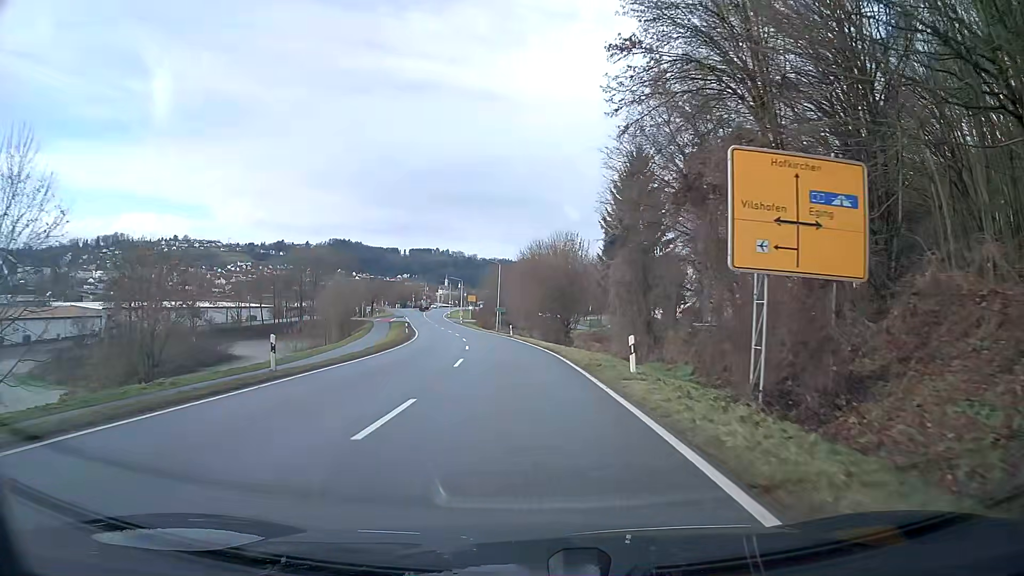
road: secondary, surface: asphalt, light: Day
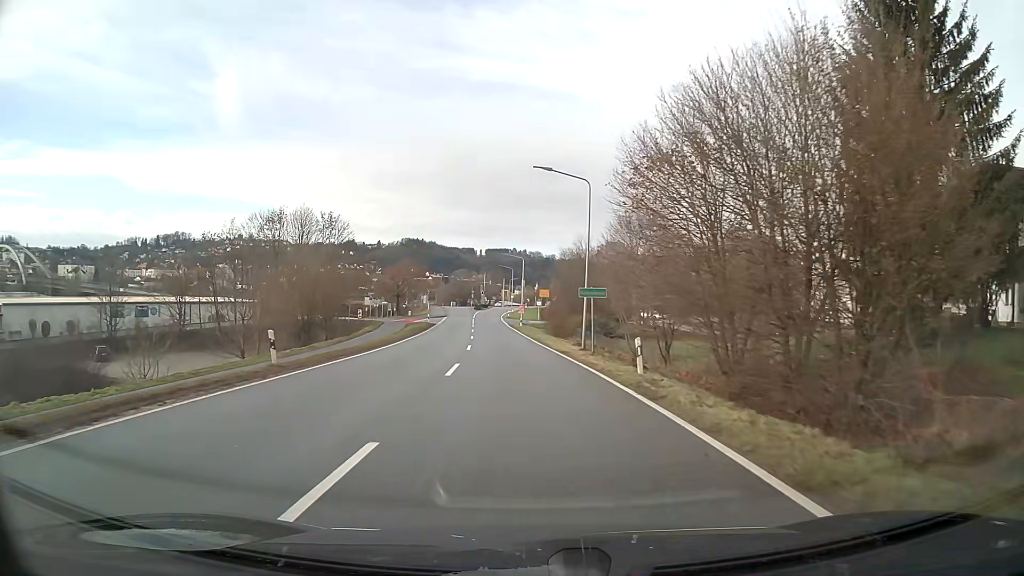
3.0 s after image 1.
(-2.3, +41.6) m; -7°
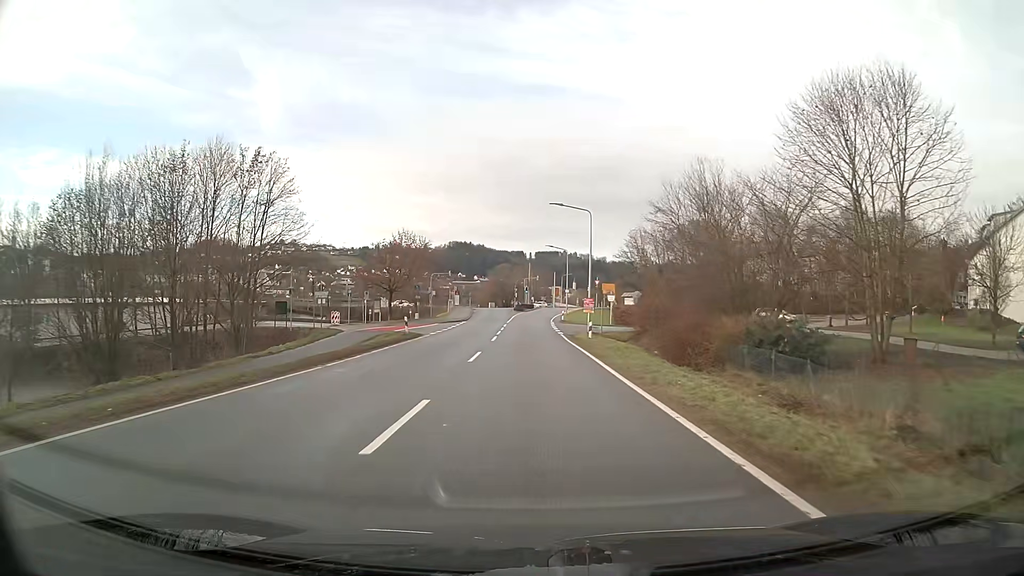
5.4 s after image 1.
(-1.3, +33.4) m; -4°
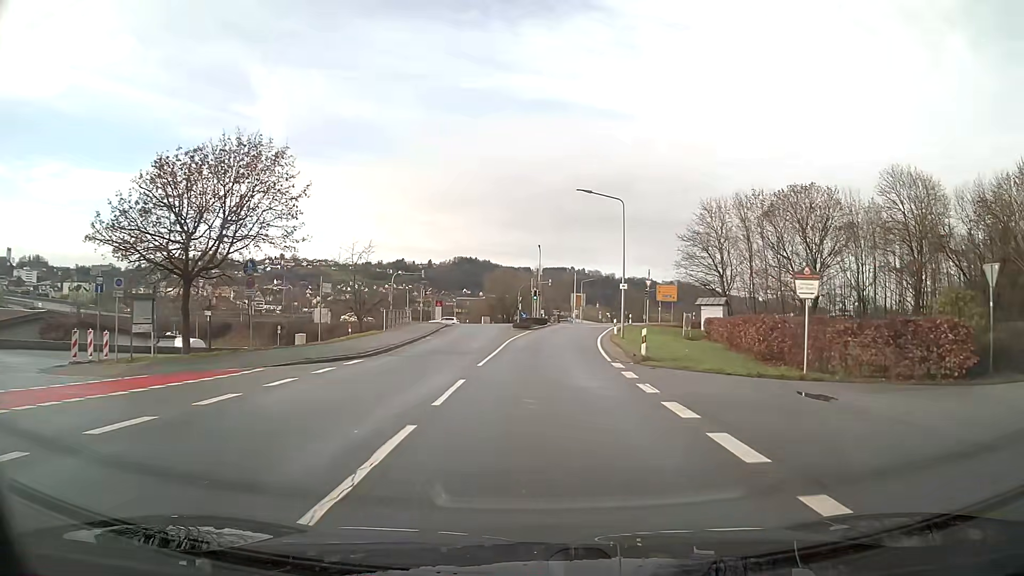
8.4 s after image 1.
(-0.3, +38.9) m; 0°
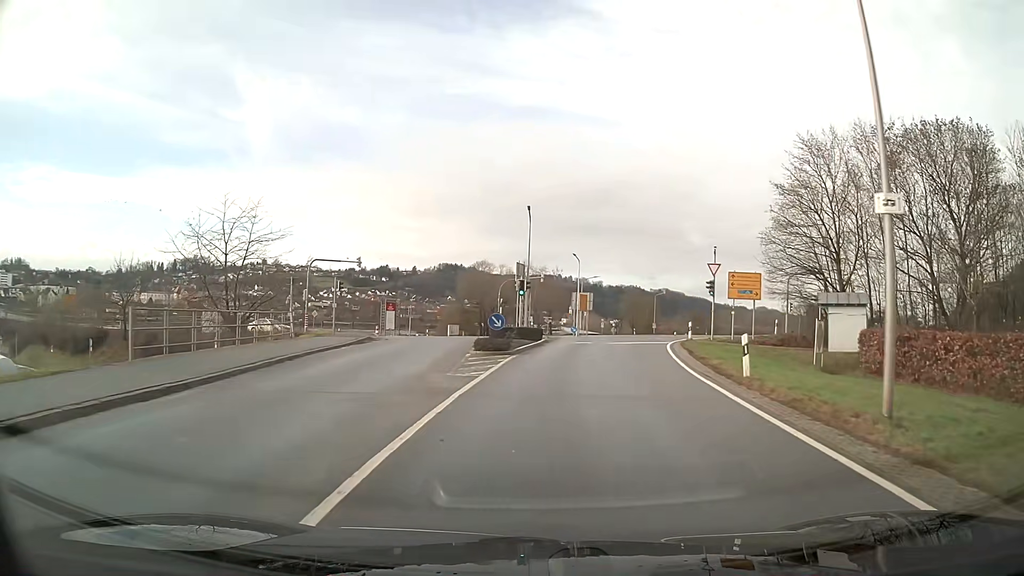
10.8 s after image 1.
(+0.2, +26.5) m; +2°
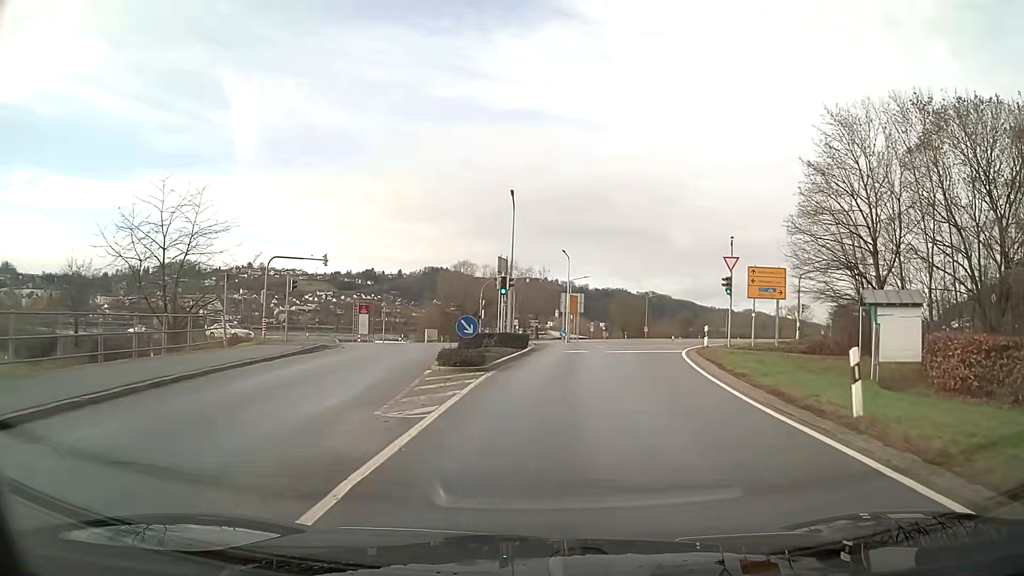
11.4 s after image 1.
(+0.1, +5.9) m; +1°
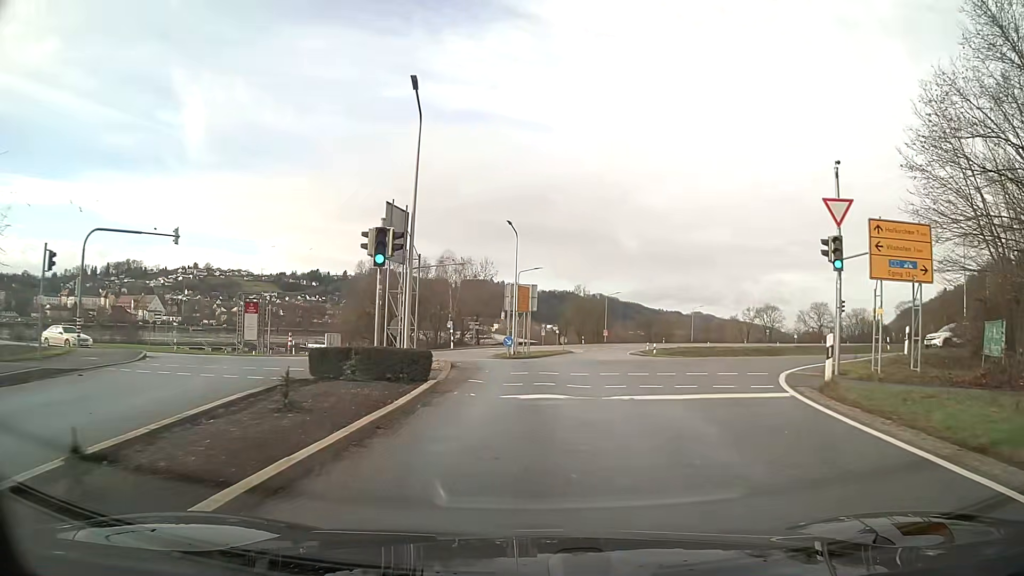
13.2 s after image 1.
(+0.7, +16.5) m; +4°
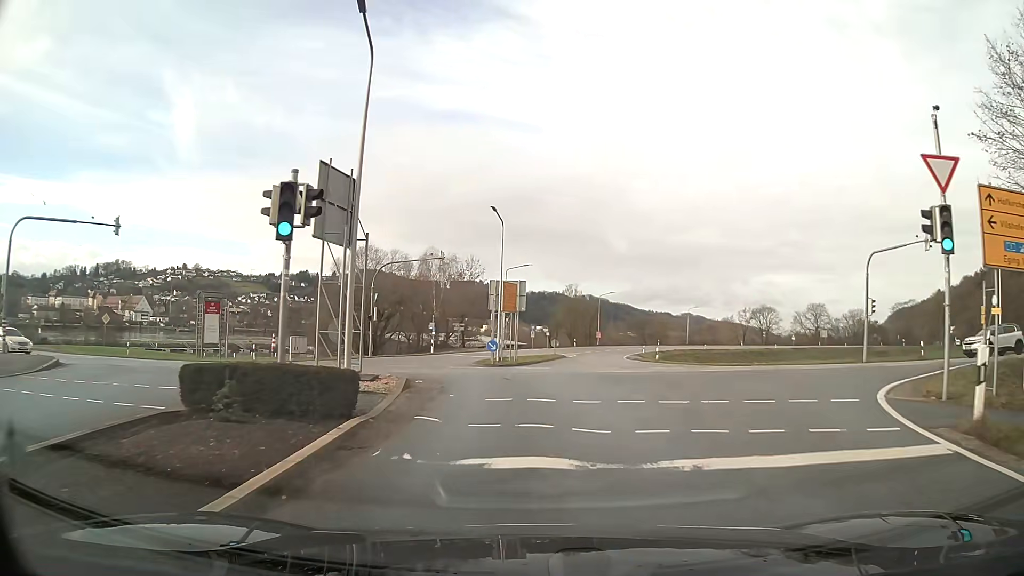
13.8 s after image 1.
(0.0, +5.2) m; +1°
